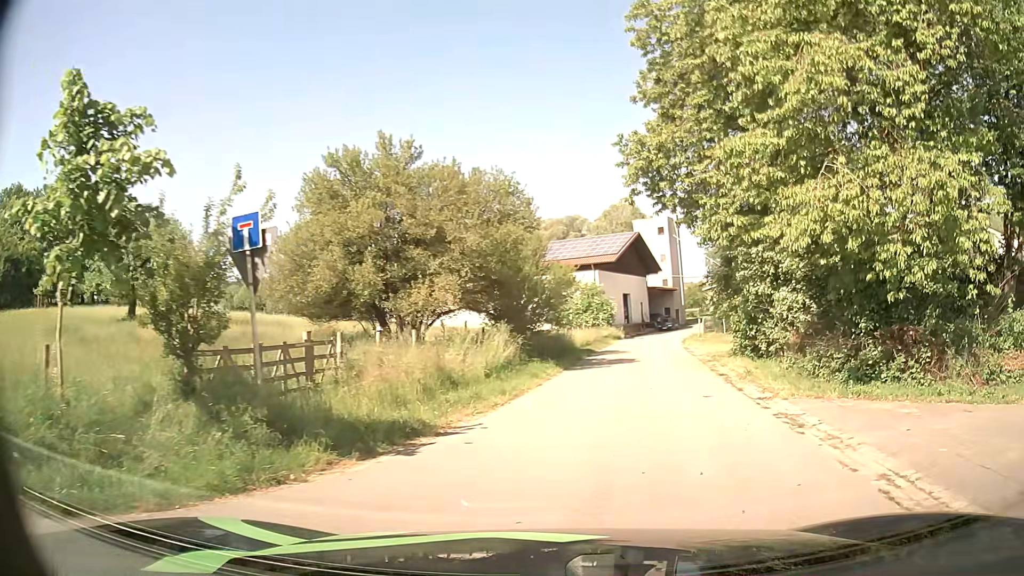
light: Day
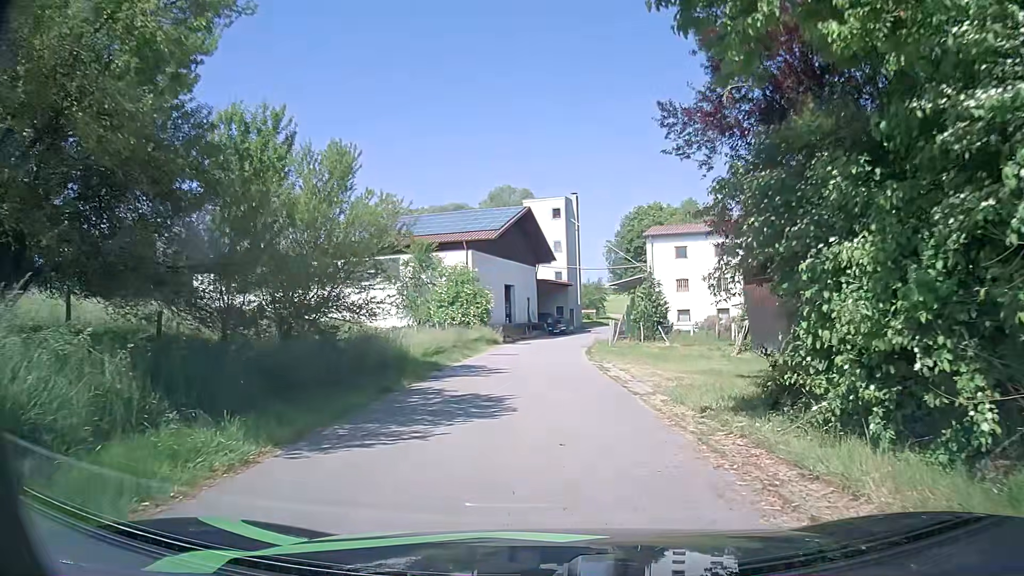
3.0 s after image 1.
(+1.6, +15.3) m; +8°
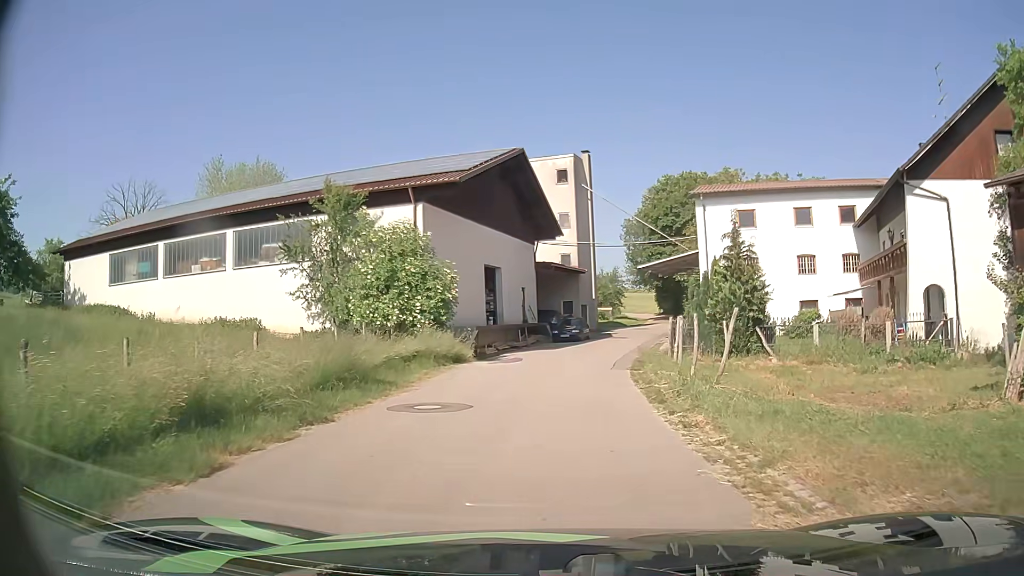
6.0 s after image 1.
(+0.1, +18.5) m; 0°
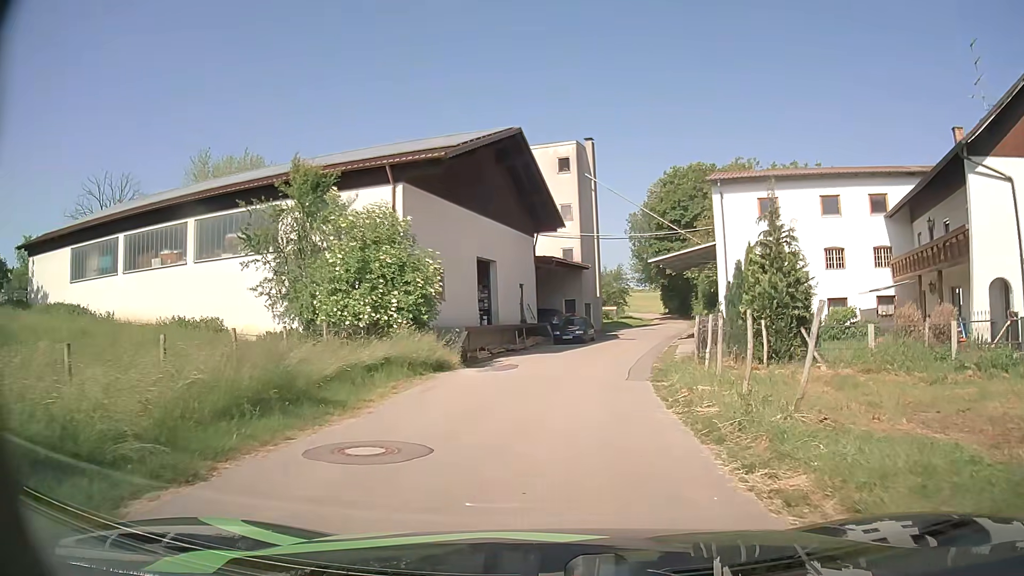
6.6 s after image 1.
(0.0, +3.9) m; 0°
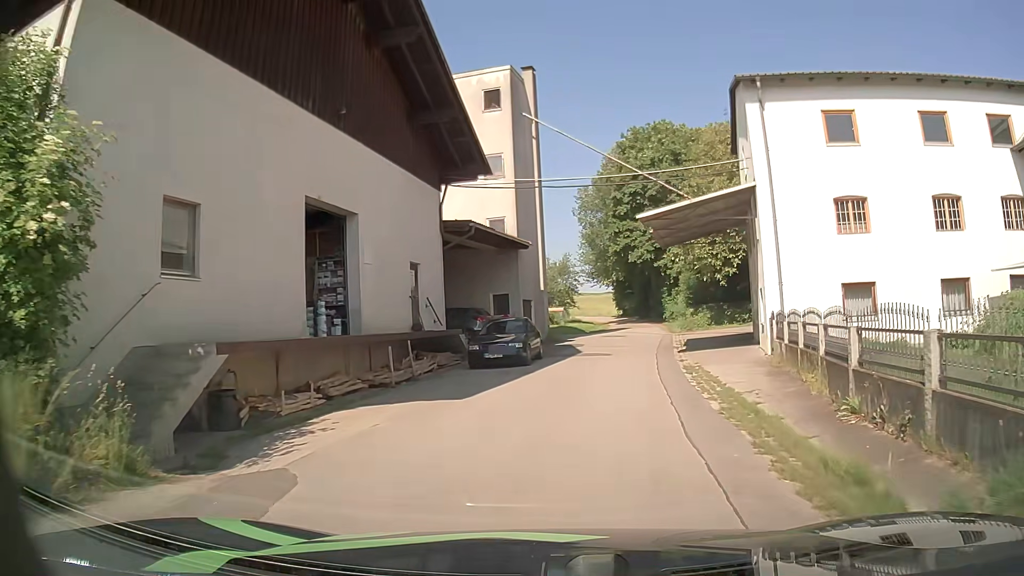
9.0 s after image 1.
(+0.5, +15.5) m; +6°
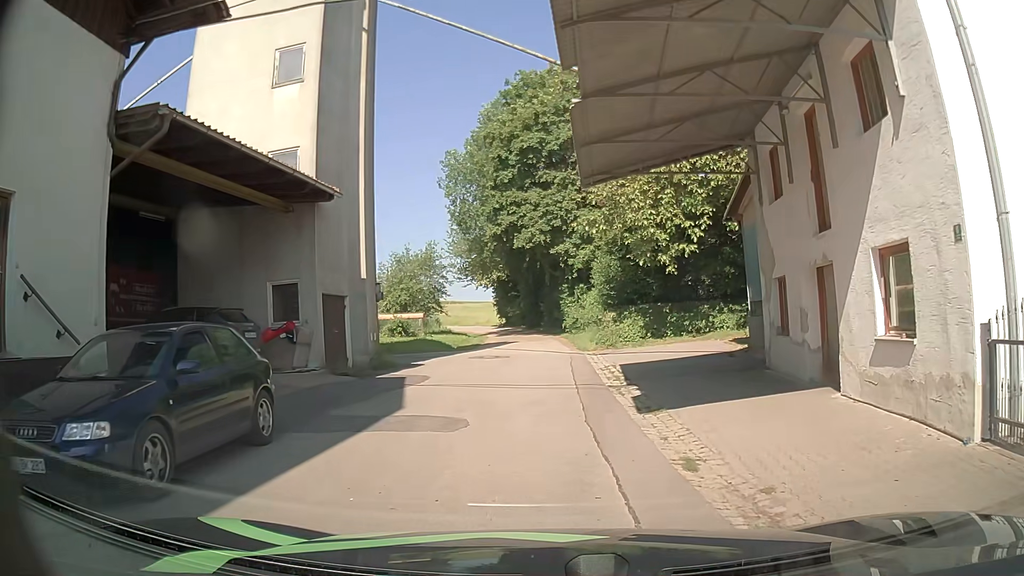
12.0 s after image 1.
(+1.3, +14.1) m; +10°
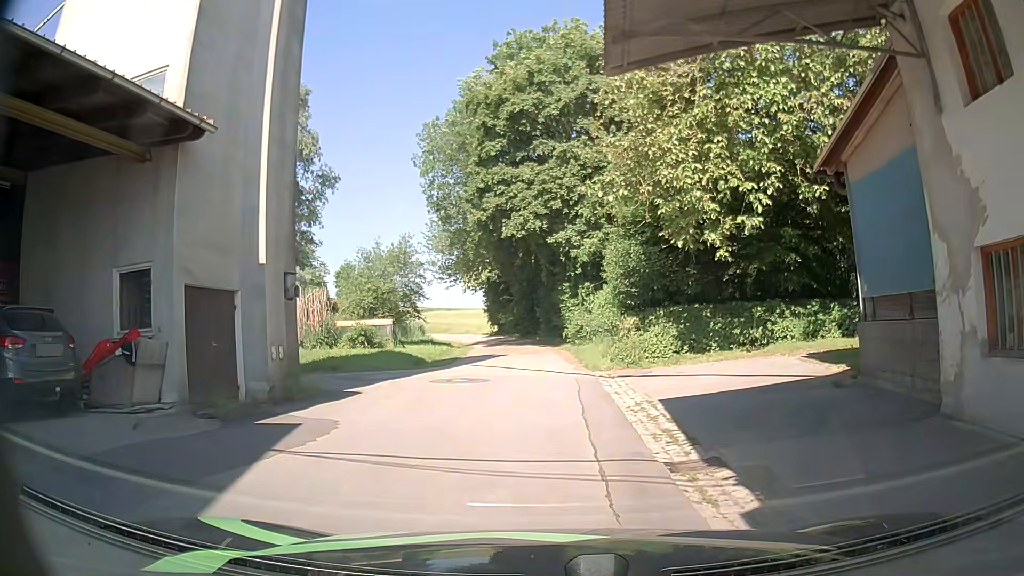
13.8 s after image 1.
(0.0, +7.0) m; -2°
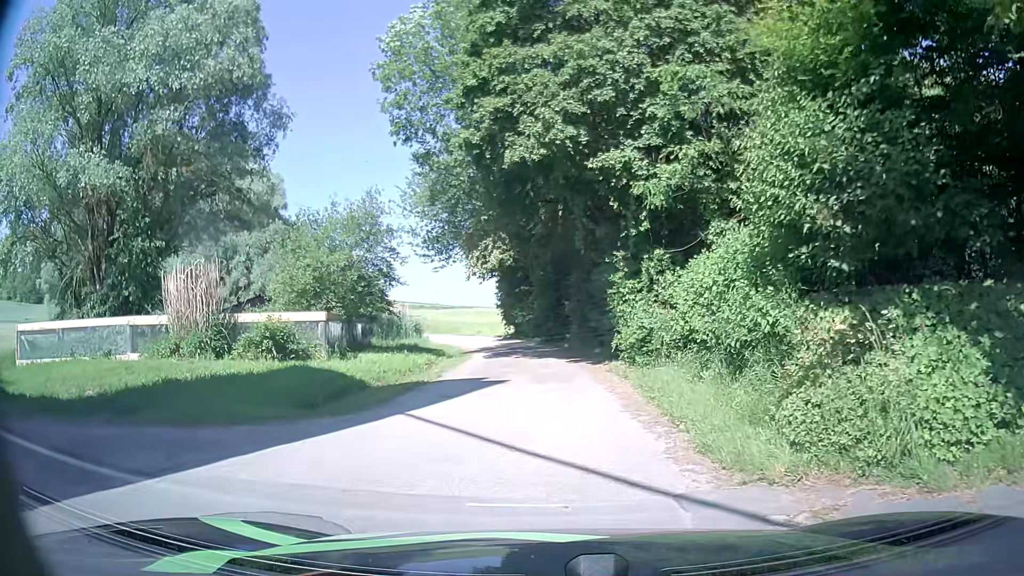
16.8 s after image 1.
(+0.2, +12.4) m; -3°
